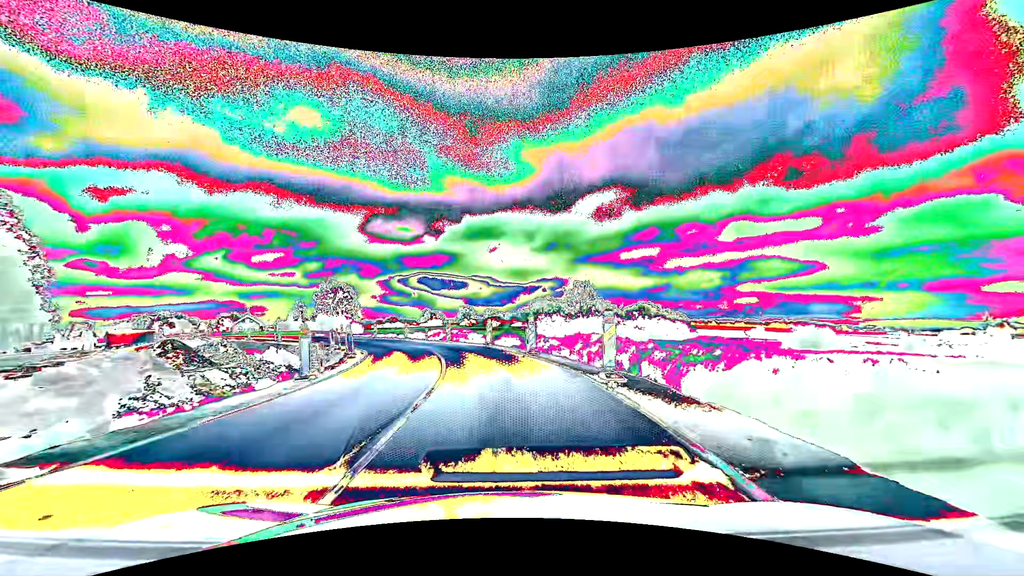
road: primary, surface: asphalt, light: Day
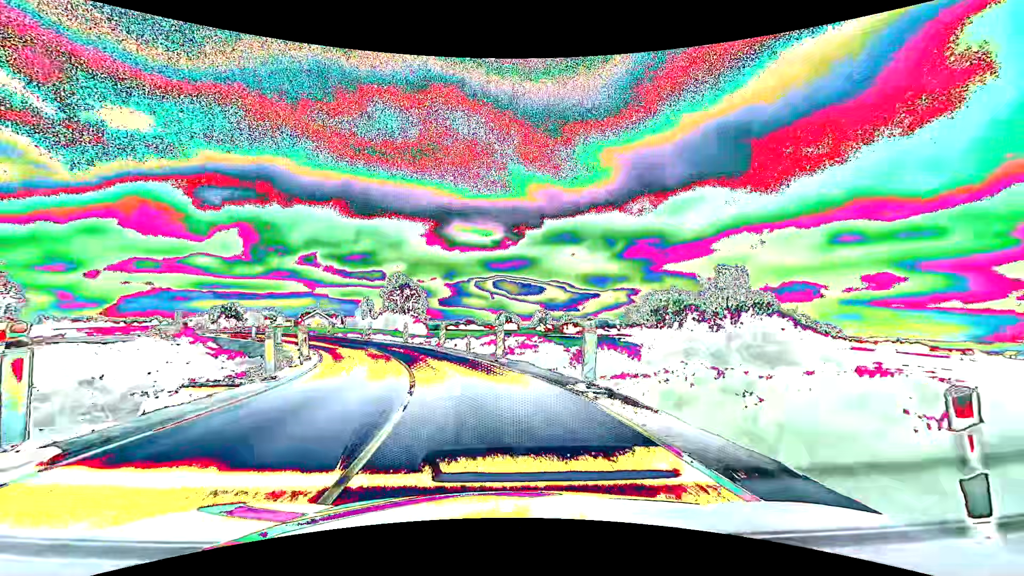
(-0.9, +20.1) m; -8°
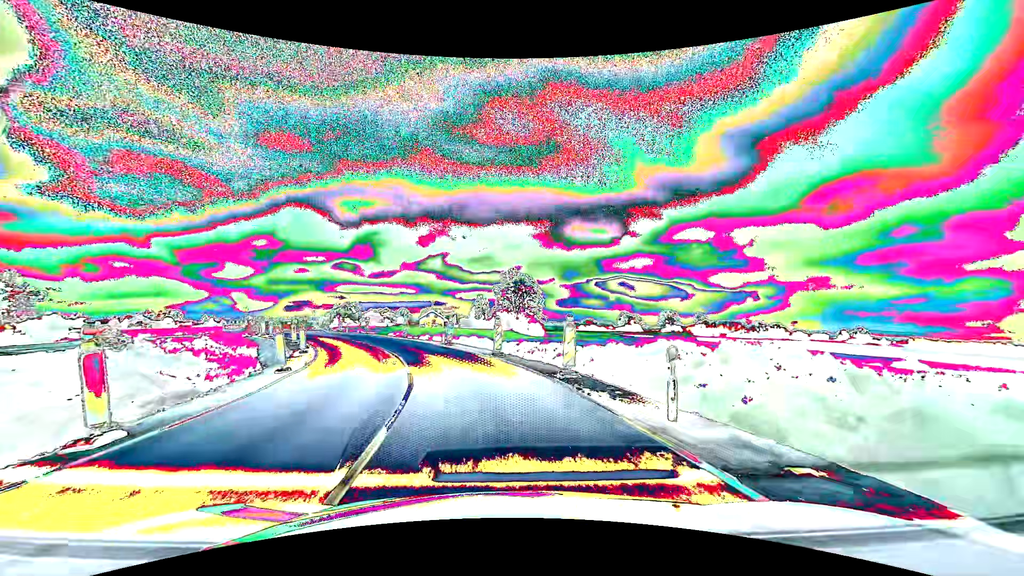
(-2.3, +19.7) m; -13°
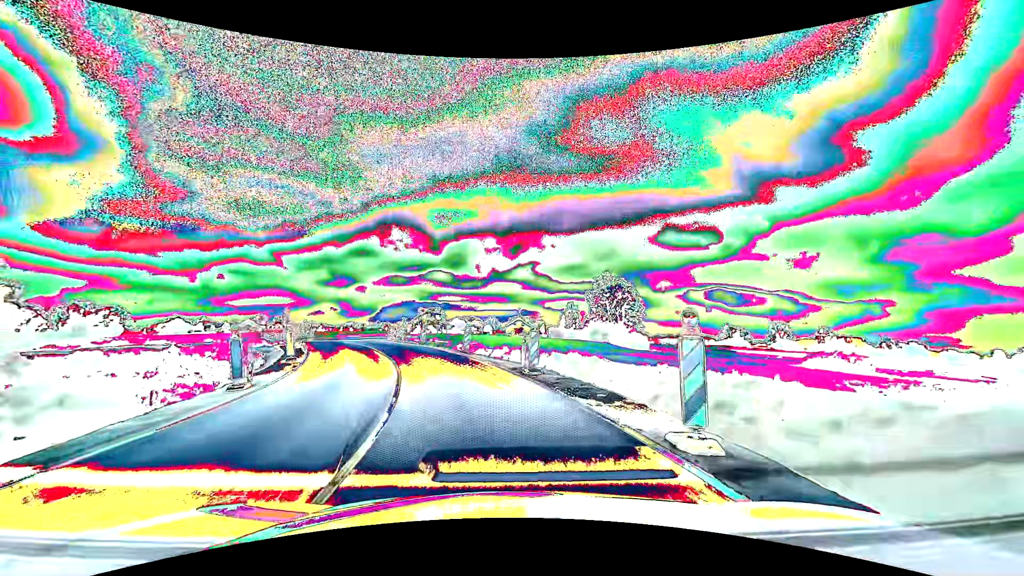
(-1.3, +14.8) m; -10°
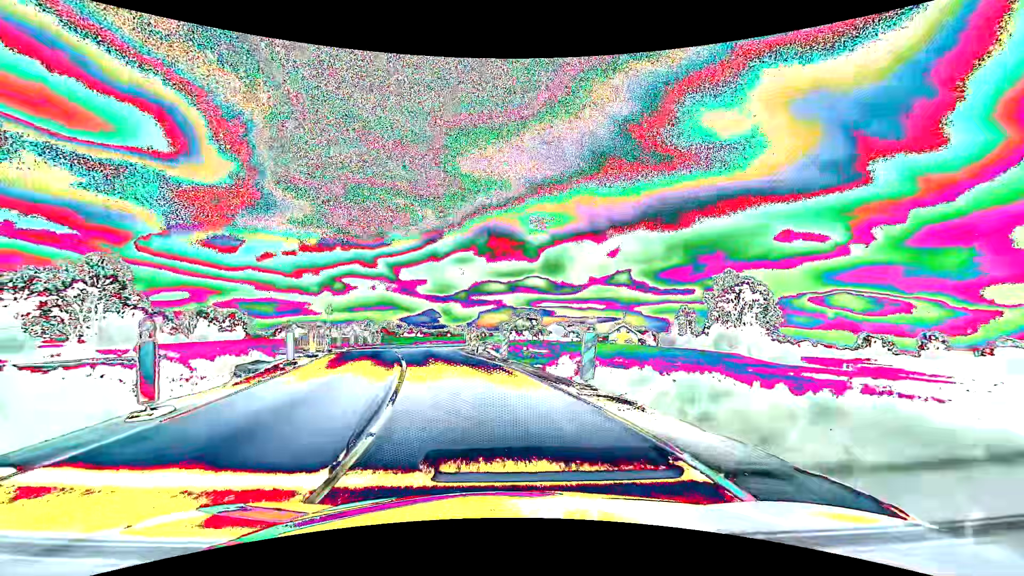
(-1.4, +14.6) m; -11°
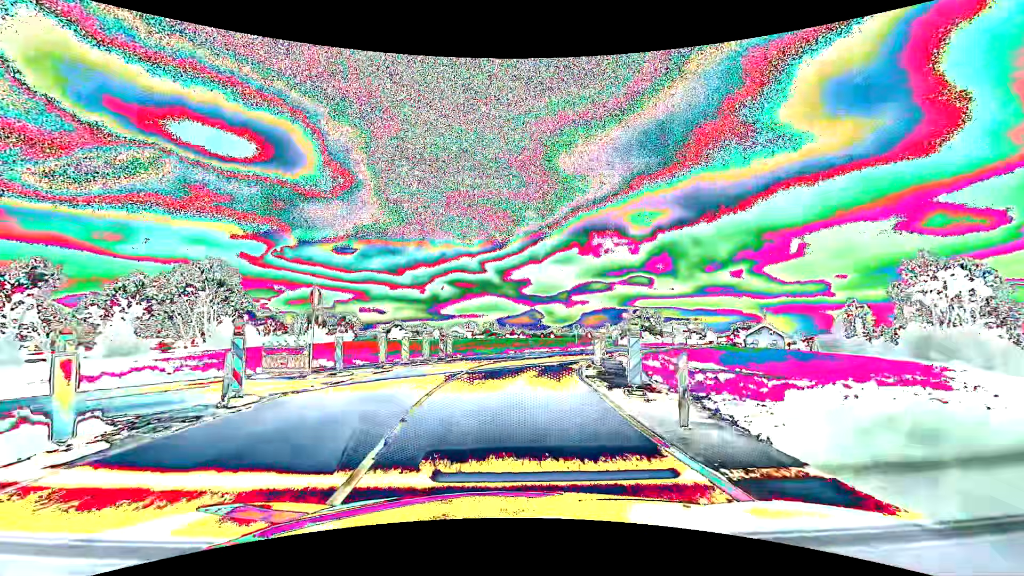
(-2.2, +19.2) m; -11°
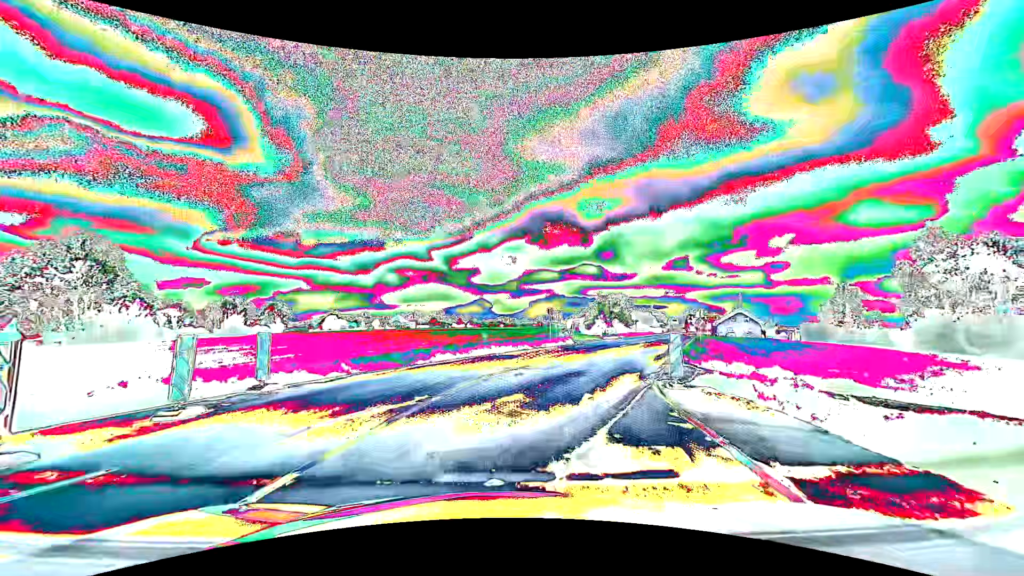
(+0.4, +19.8) m; +6°
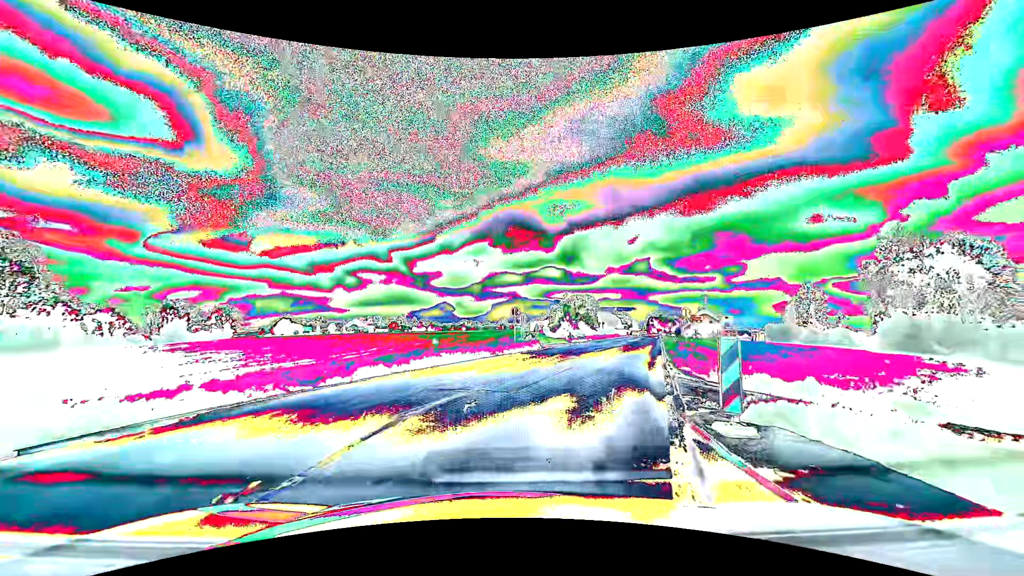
(+0.2, +5.1) m; +4°
(+1, +10) (+3, +20) (+6, +29) (+9, +39) (+12, +48) (+15, +58) (+18, +68) (+21, +77) (+23, +87) (+26, +96) m
